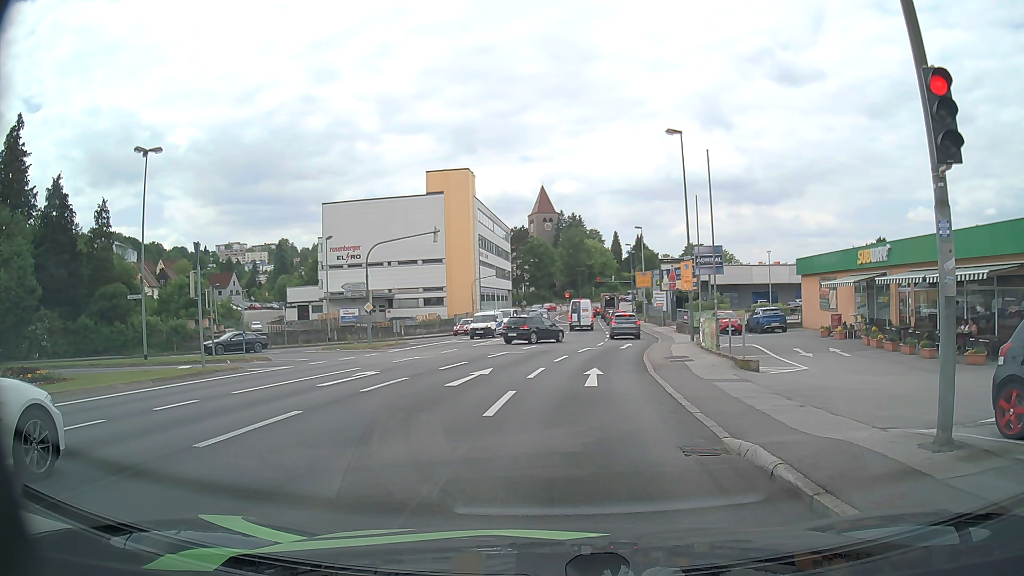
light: Day
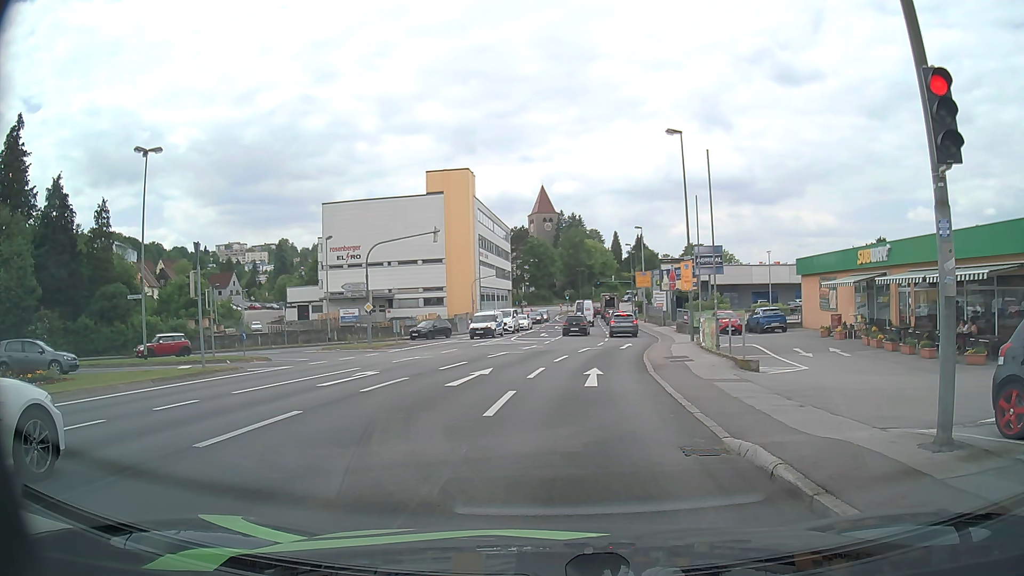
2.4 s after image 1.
(0.0, 0.0) m; 0°
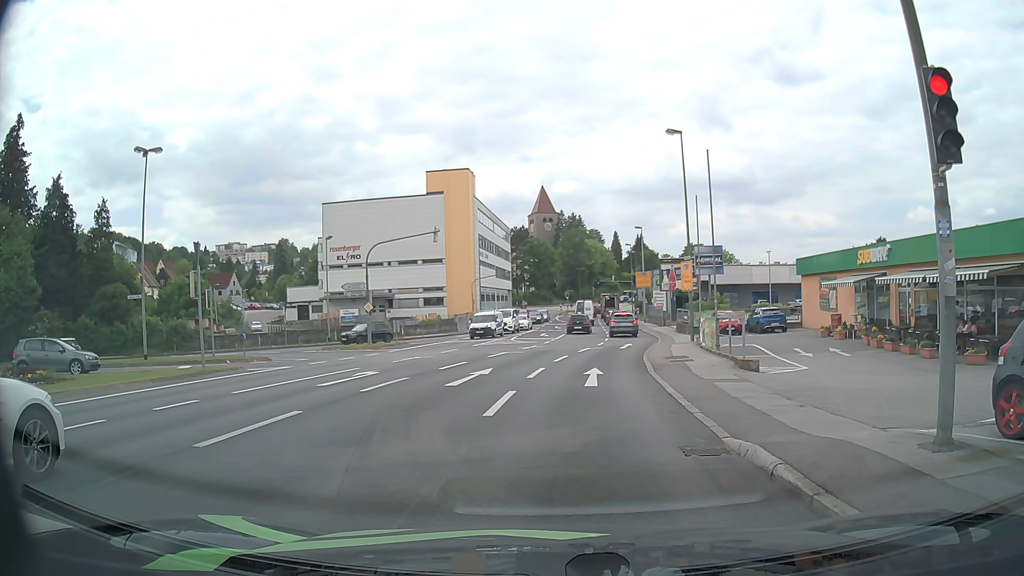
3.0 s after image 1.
(0.0, 0.0) m; 0°
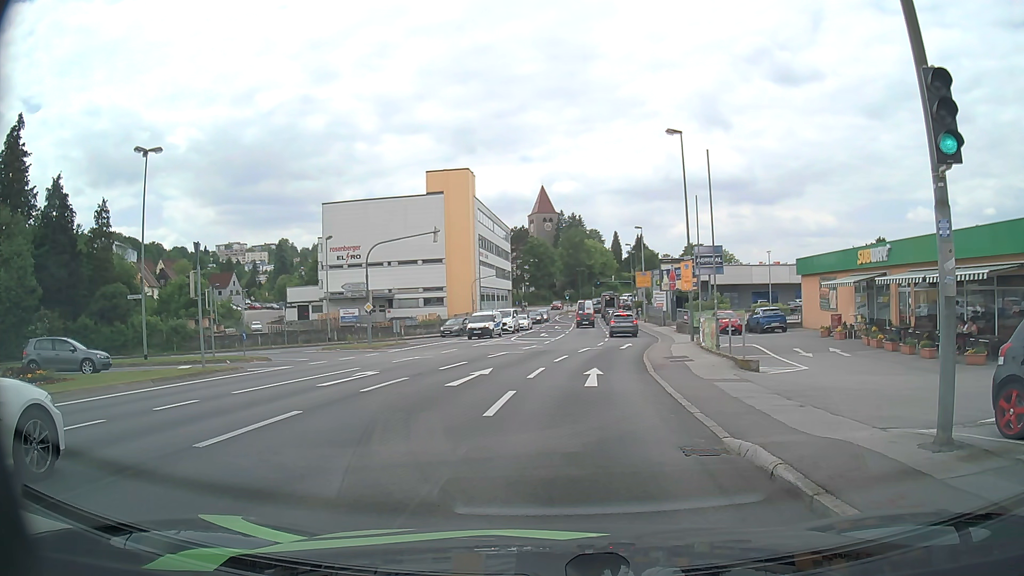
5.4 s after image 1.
(0.0, 0.0) m; 0°
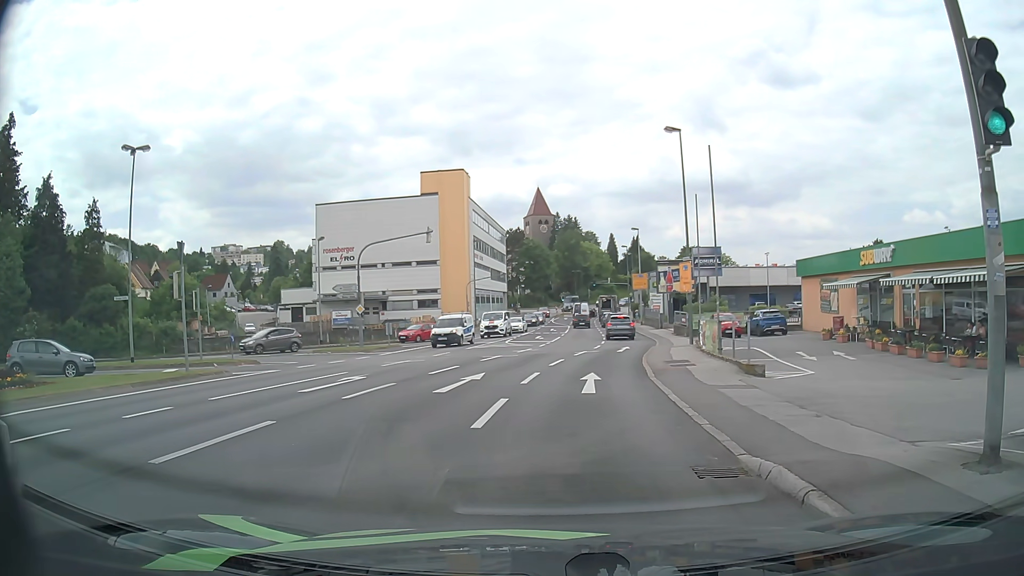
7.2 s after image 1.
(0.0, +0.9) m; 0°
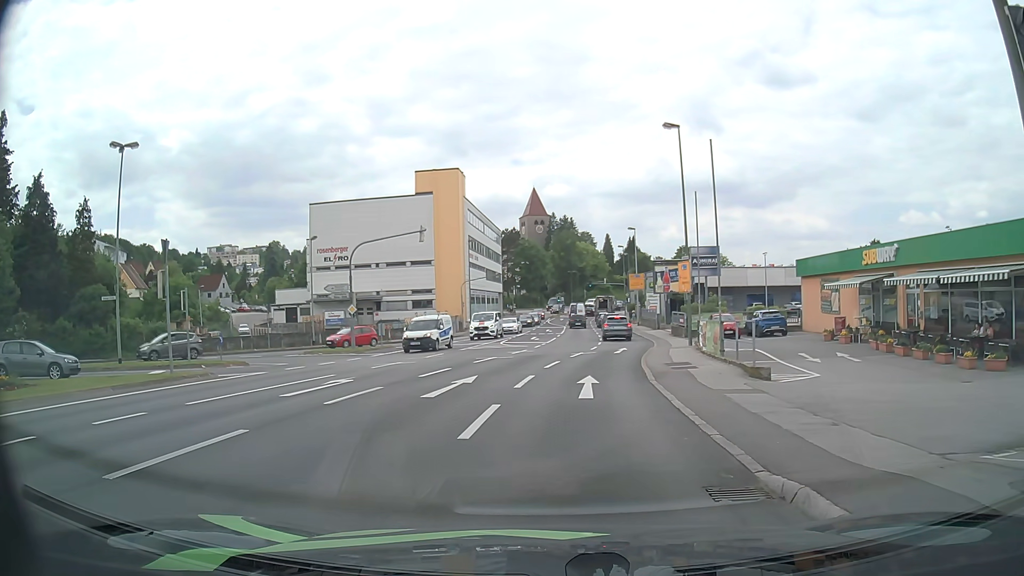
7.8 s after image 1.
(0.0, +0.8) m; +1°
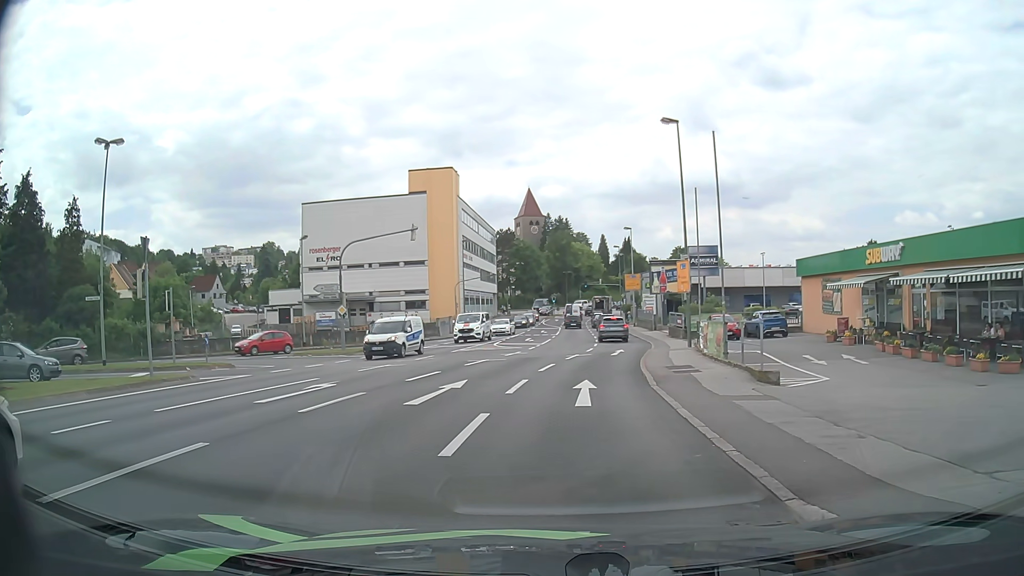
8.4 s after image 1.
(0.0, +1.0) m; +3°
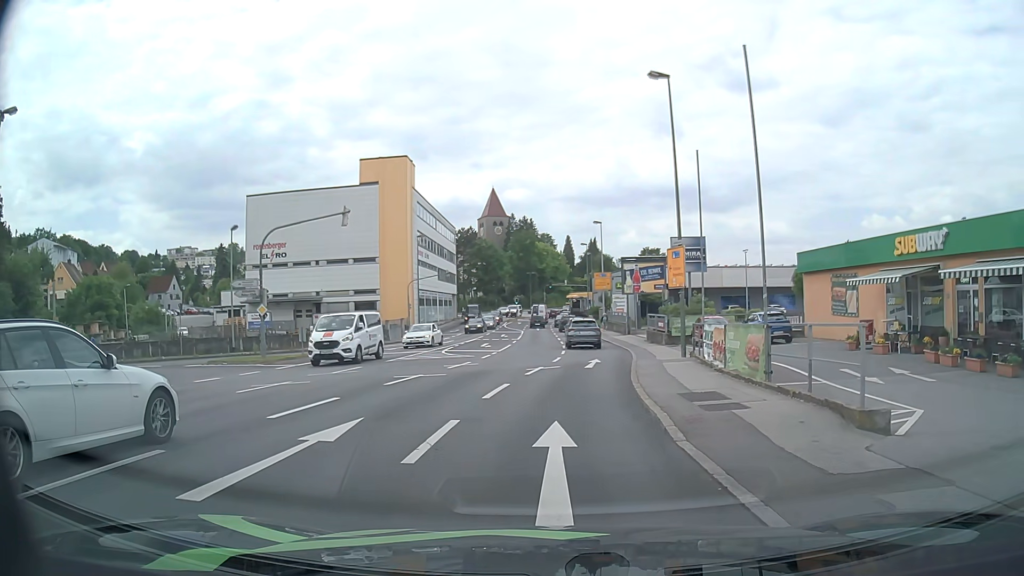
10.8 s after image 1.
(+0.1, +6.5) m; +3°
(0, +10) (+1, +20) (+1, +30) (+2, +40) (+2, +50) (+2, +60) (+2, +70) (+1, +80) (+1, +90) (+1, +100) m
